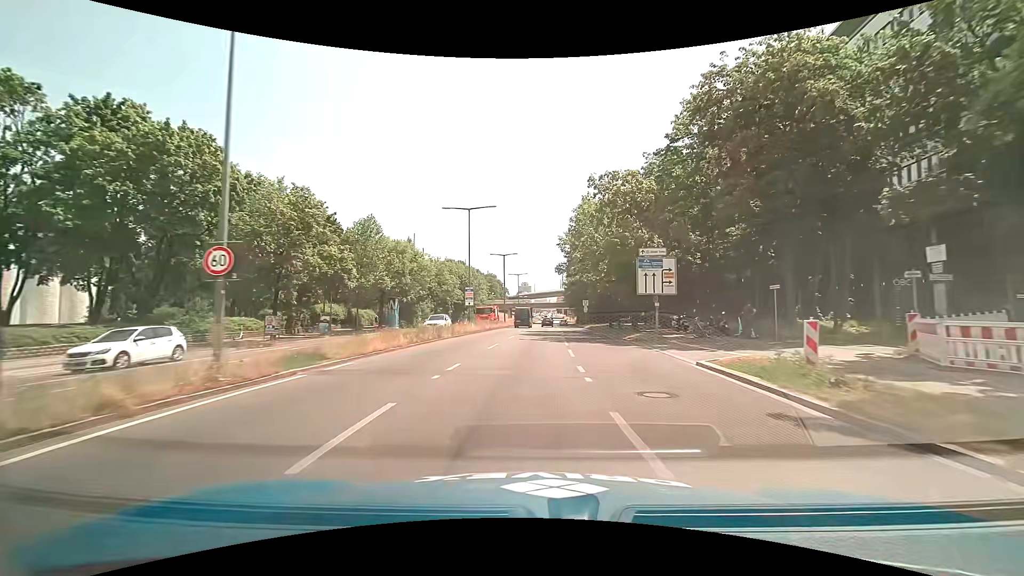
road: primary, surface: asphalt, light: Day
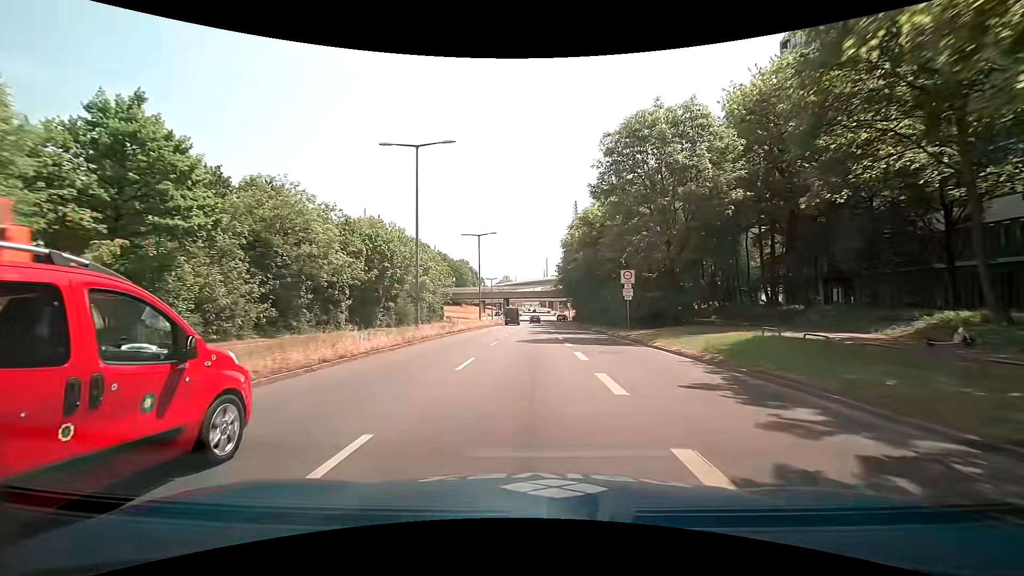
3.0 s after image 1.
(+0.8, +45.6) m; +2°
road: trunk
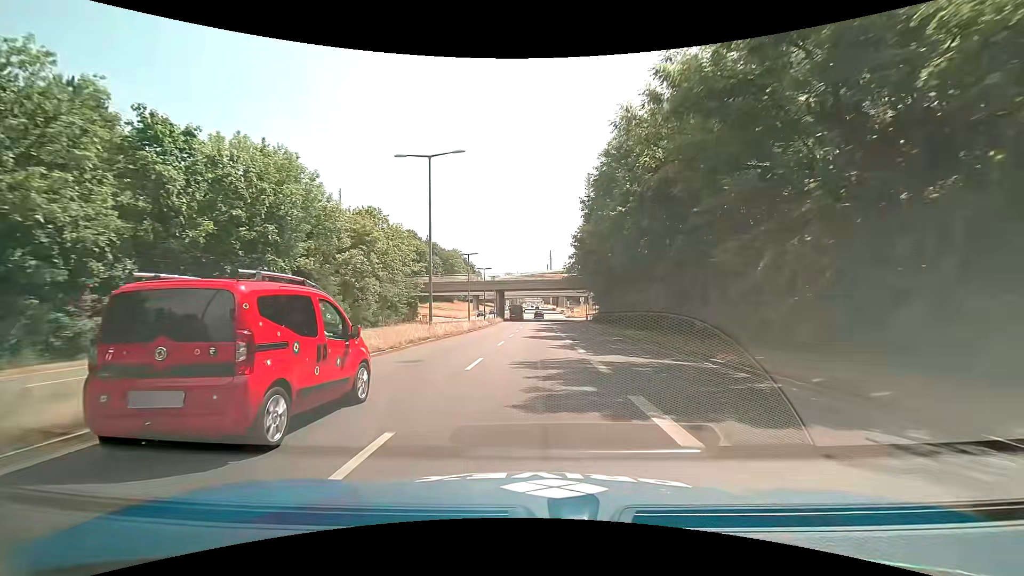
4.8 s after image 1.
(-0.1, +28.0) m; -1°
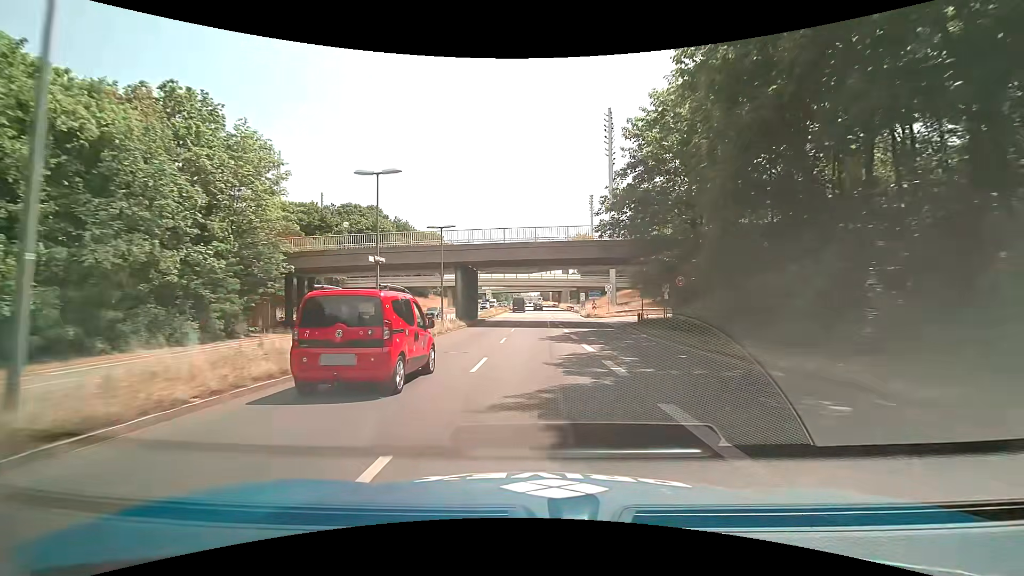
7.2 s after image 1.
(+0.3, +38.4) m; +1°
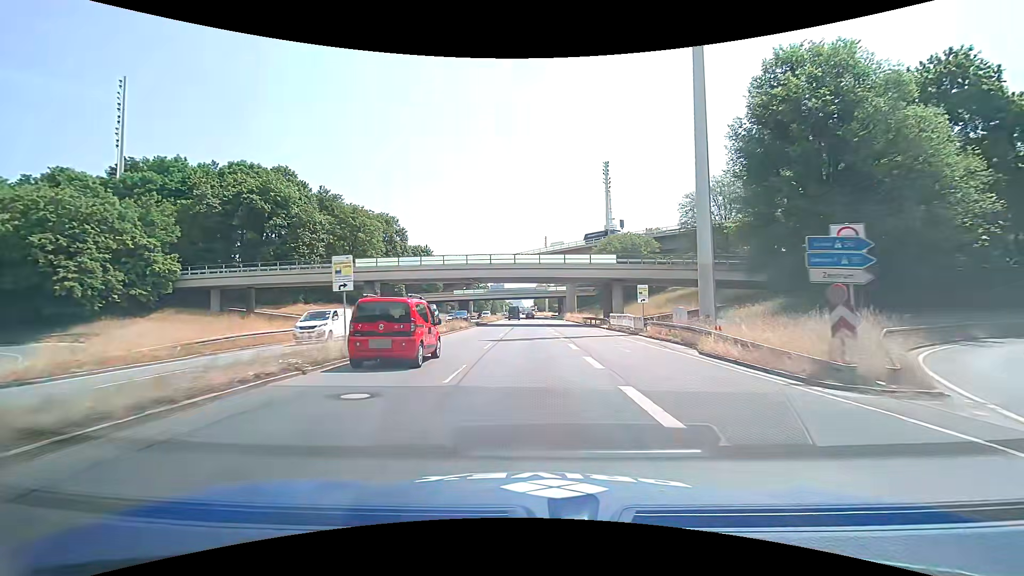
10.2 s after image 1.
(+0.1, +48.1) m; +1°
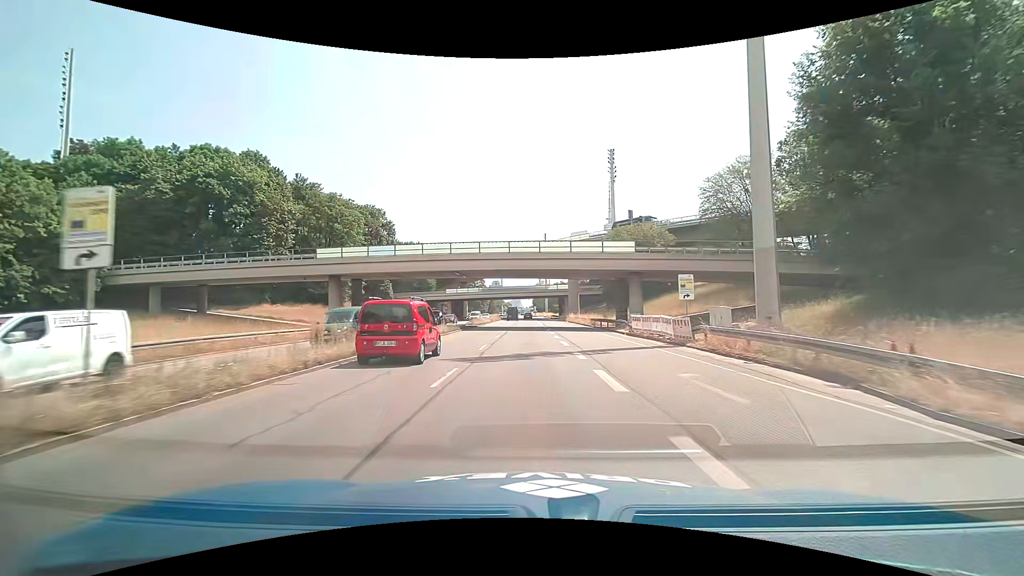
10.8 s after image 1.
(0.0, +9.5) m; 0°
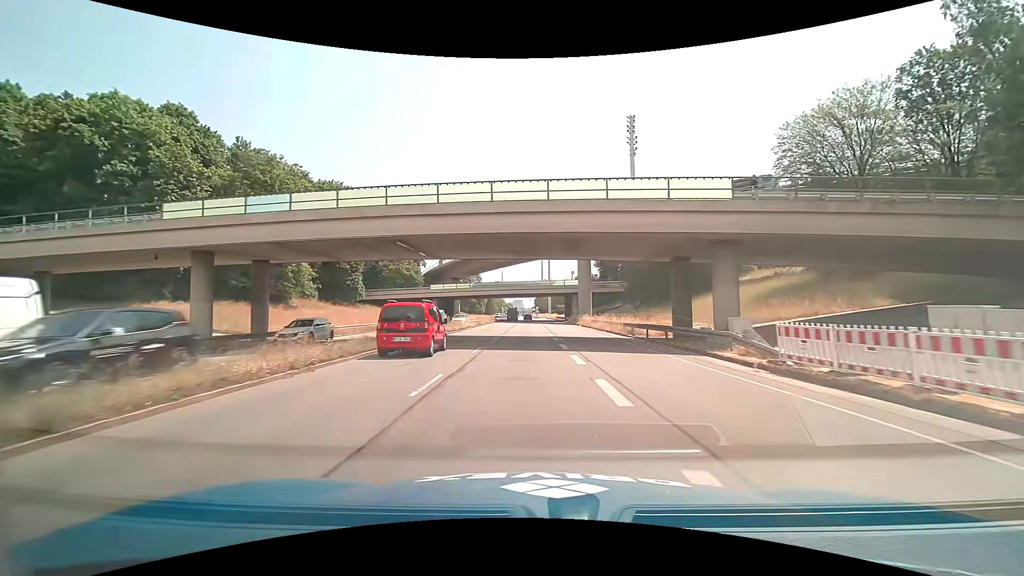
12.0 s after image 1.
(-0.1, +19.1) m; 0°
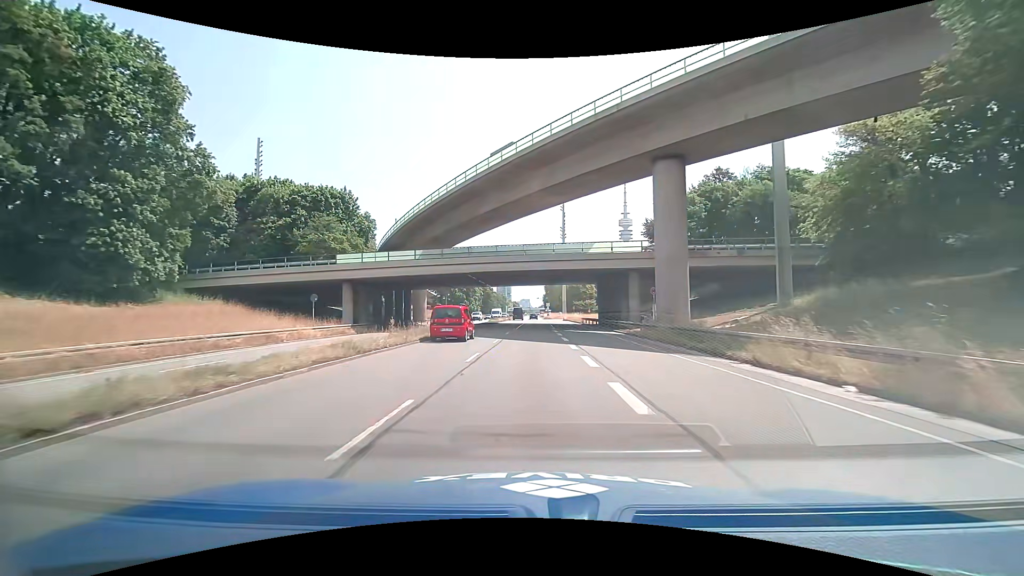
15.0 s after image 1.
(-0.3, +48.7) m; -1°
(0, +10) (0, +20) (0, +30) (0, +40) (0, +50) (-1, +60) (-1, +70) (-1, +80) (-1, +90) (-1, +100) m
